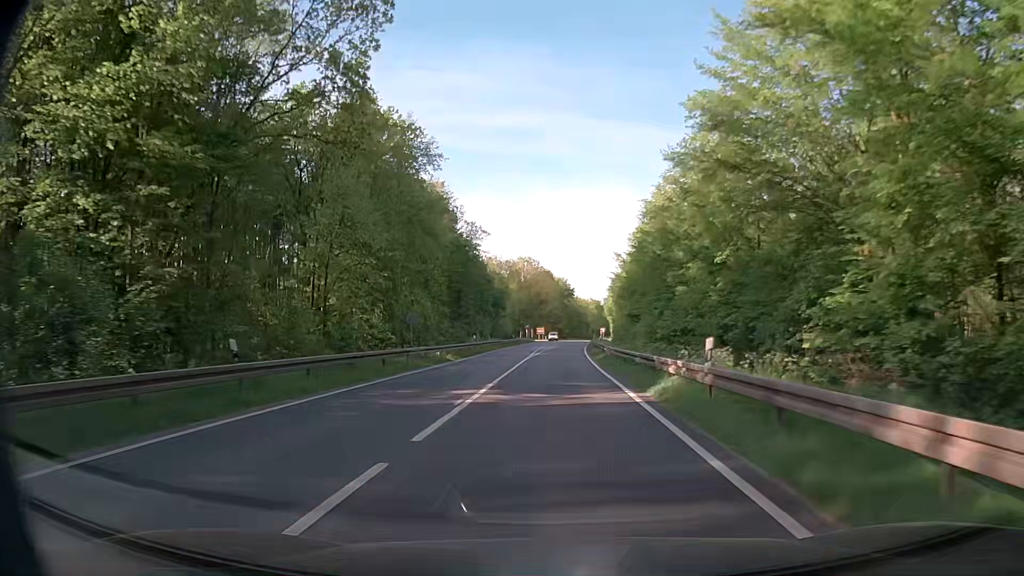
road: secondary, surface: asphalt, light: Day
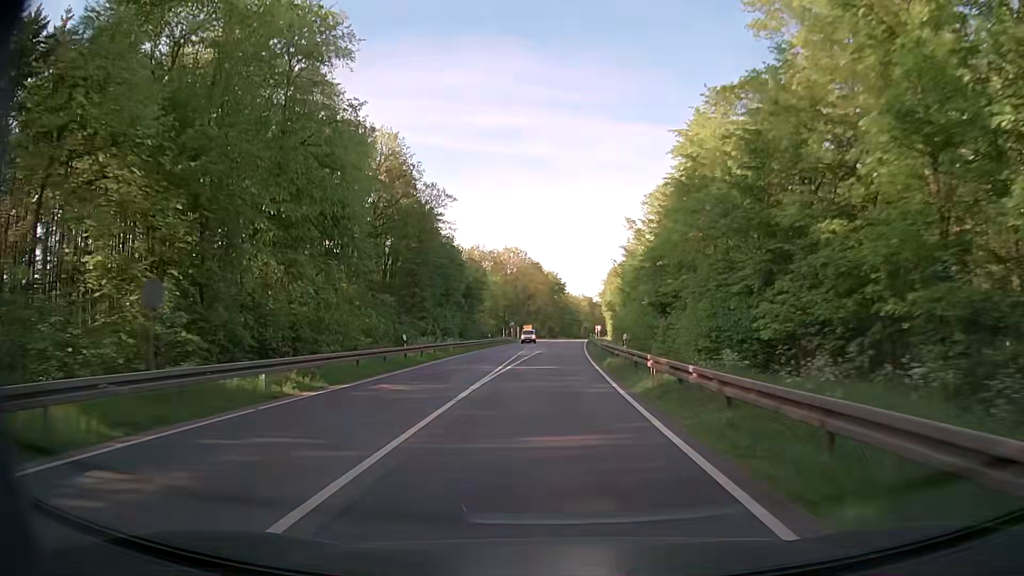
(+0.2, +22.1) m; 0°
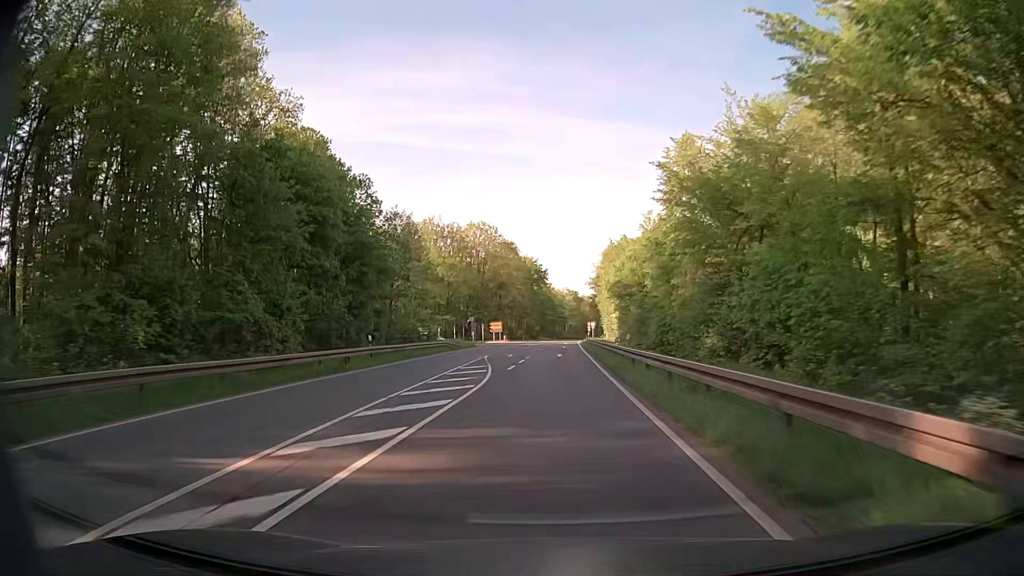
(+0.9, +43.4) m; +2°
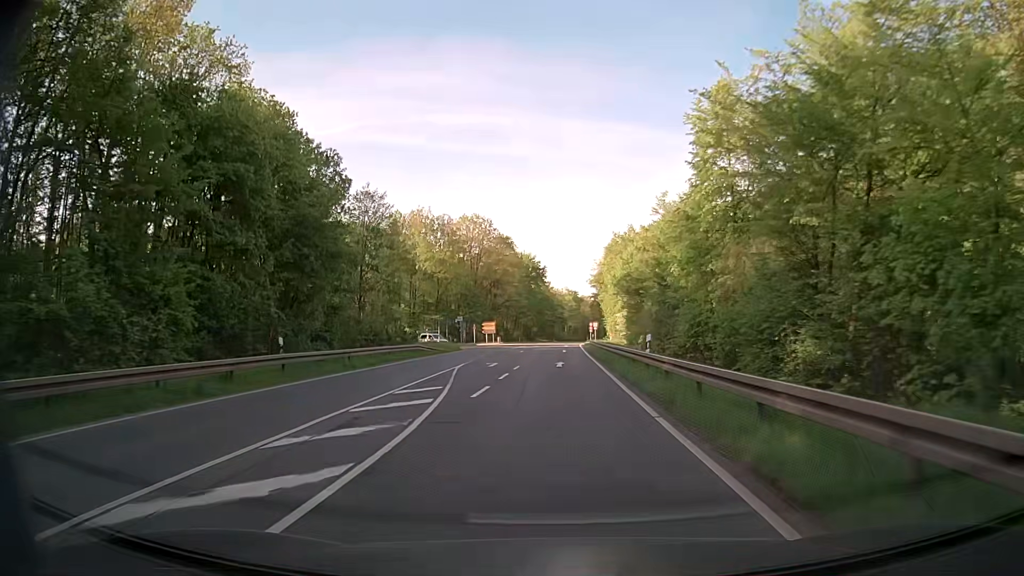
(0.0, +10.8) m; 0°
(0, +10) (0, +20) (0, +30) (0, +40) (+1, +50) (+1, +60) (+1, +70) (+2, +80) (+2, +90) (+3, +100) m
